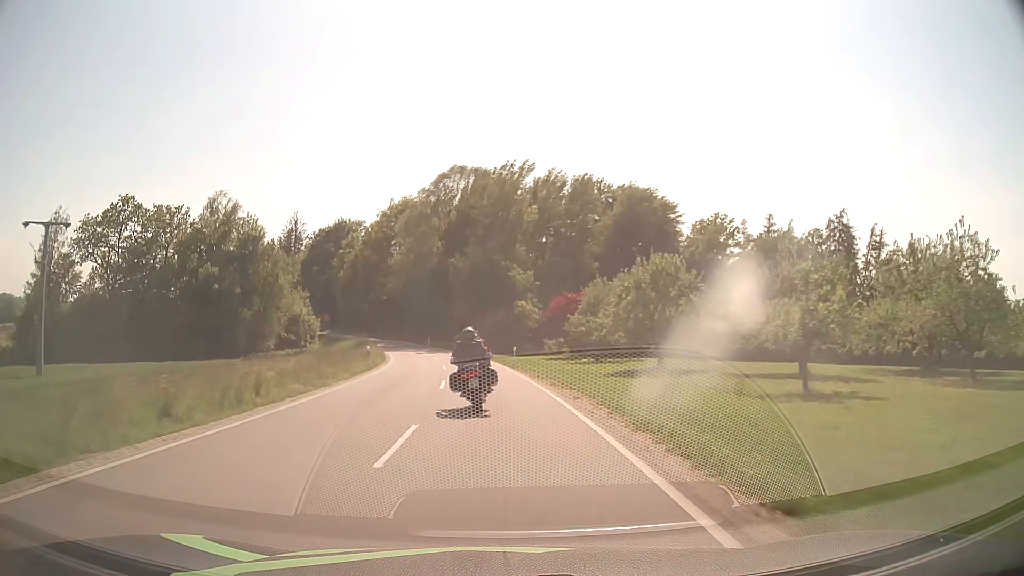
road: secondary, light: Day
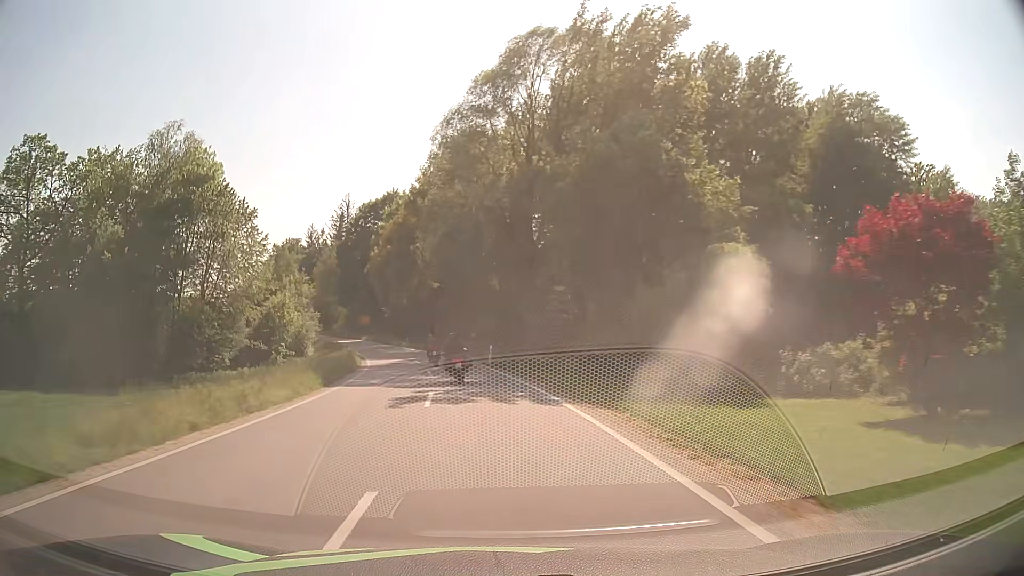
(-2.9, +41.1) m; -8°
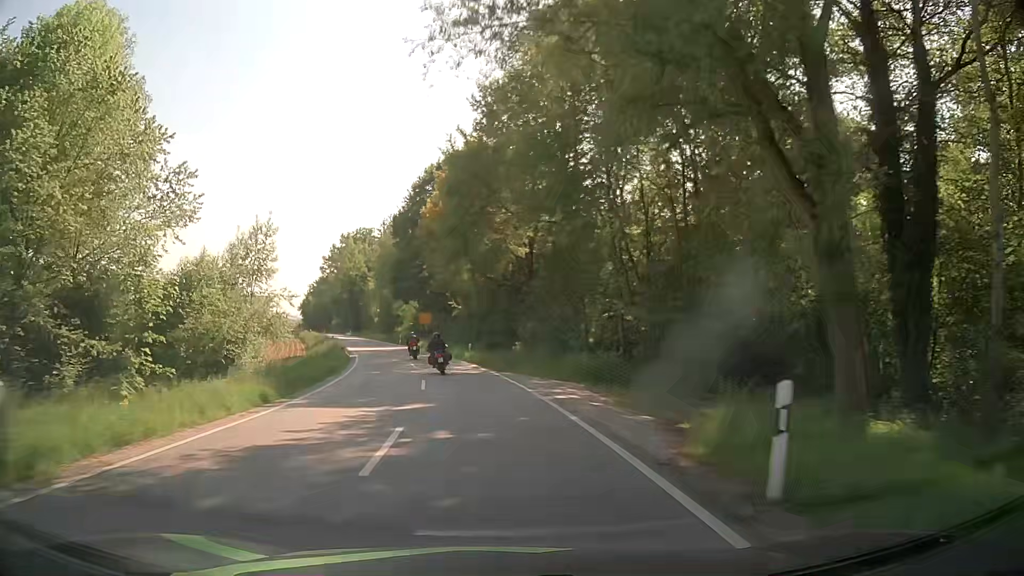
(-2.2, +31.5) m; -8°
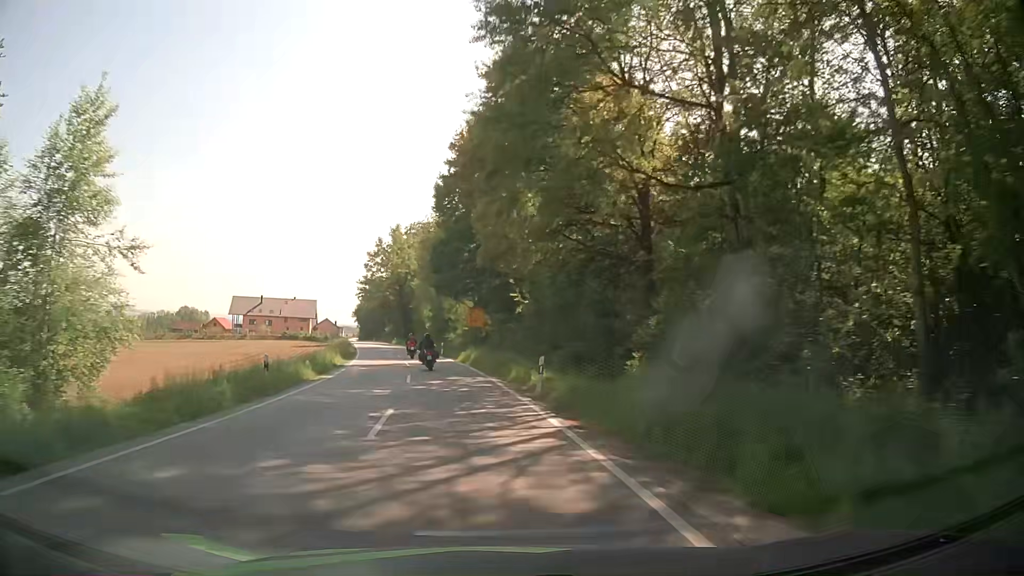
(-1.1, +21.3) m; -6°
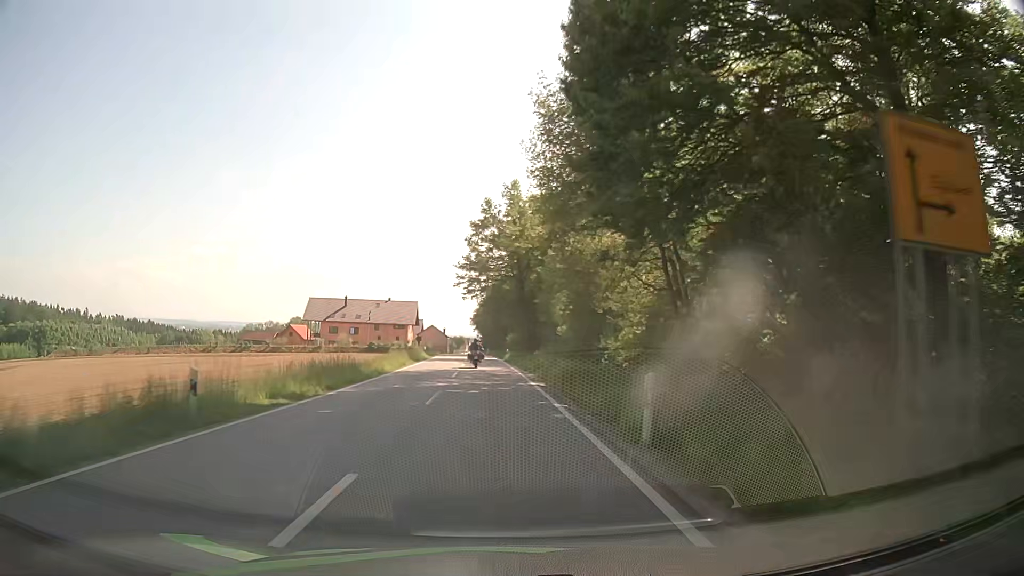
(-5.0, +42.8) m; -12°
(0, +10) (0, +20) (-1, +30) (-1, +40) (-2, +50) (-2, +60) (-3, +70) (-4, +80) (-4, +90) (-5, +100) m
